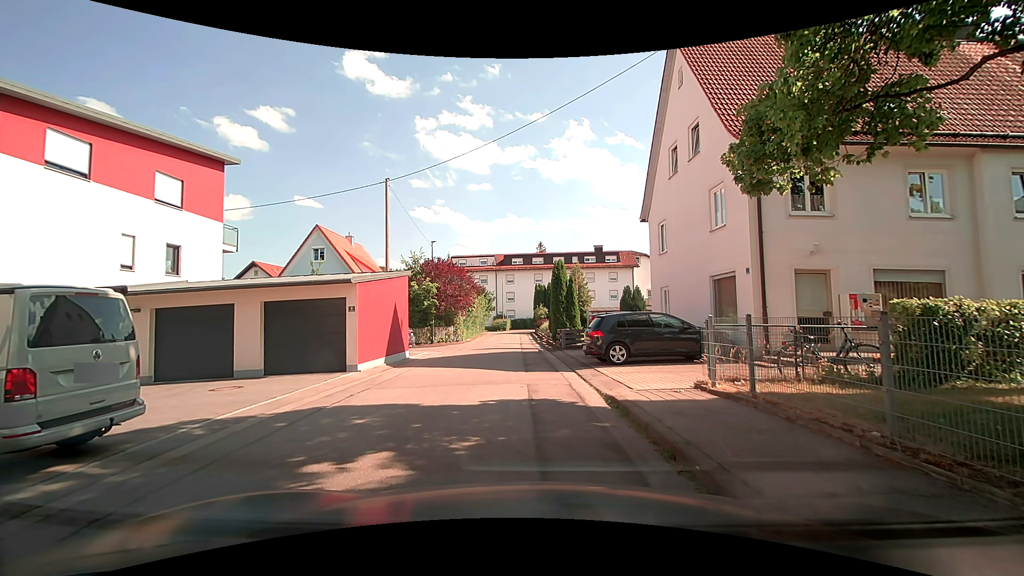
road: residential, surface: asphalt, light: Day
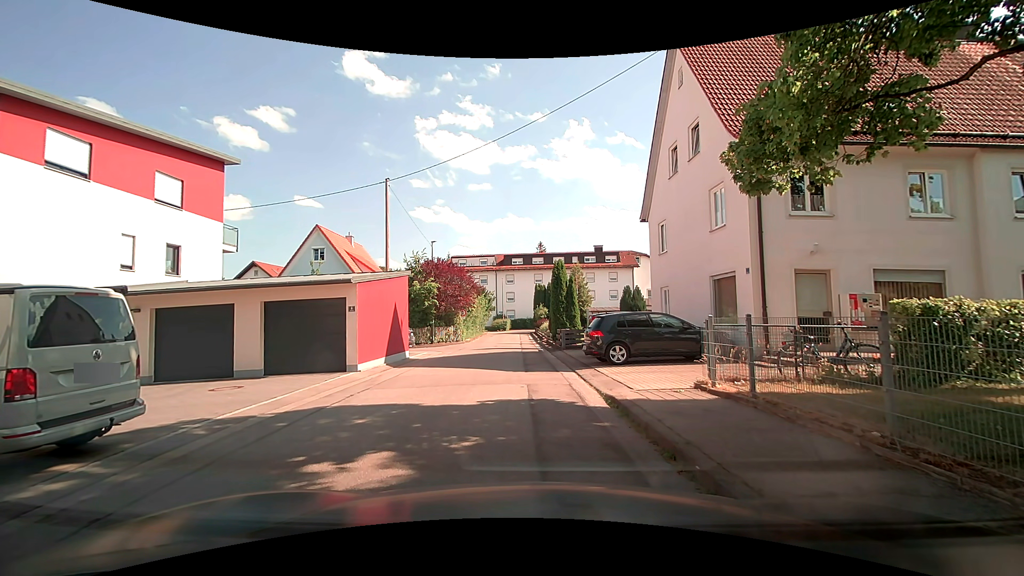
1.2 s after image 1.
(0.0, 0.0) m; 0°
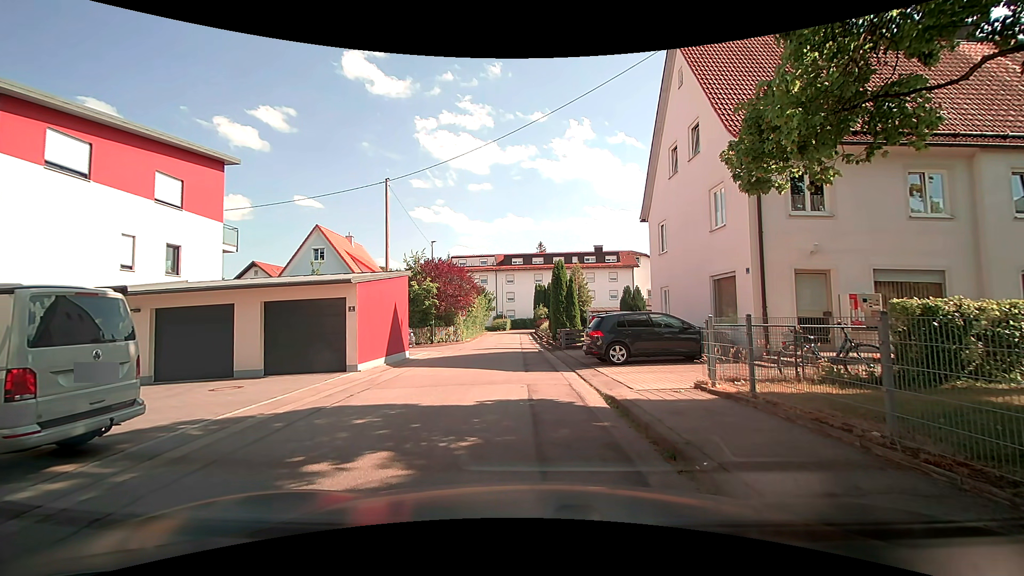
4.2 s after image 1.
(0.0, 0.0) m; 0°
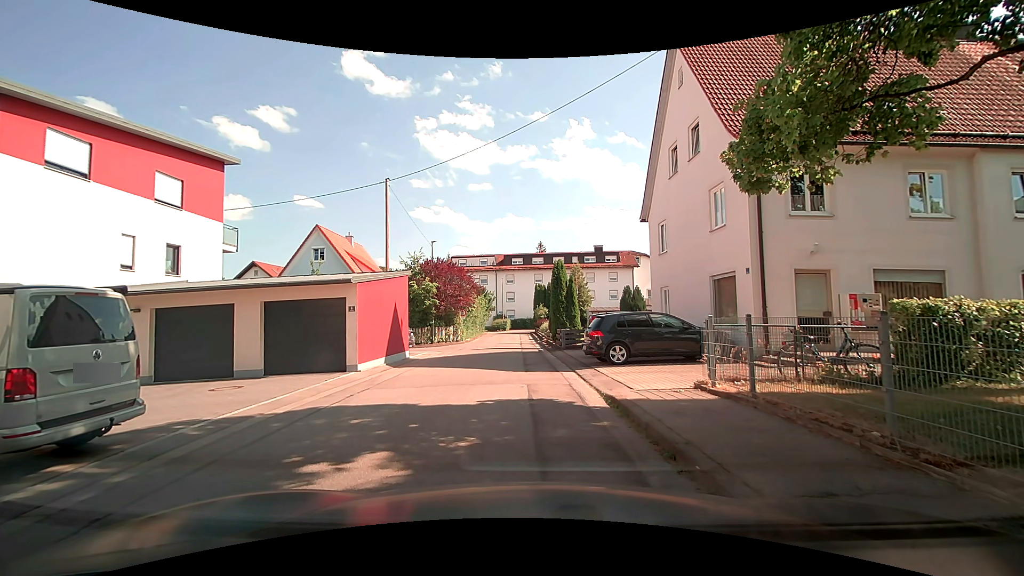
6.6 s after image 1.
(0.0, 0.0) m; 0°
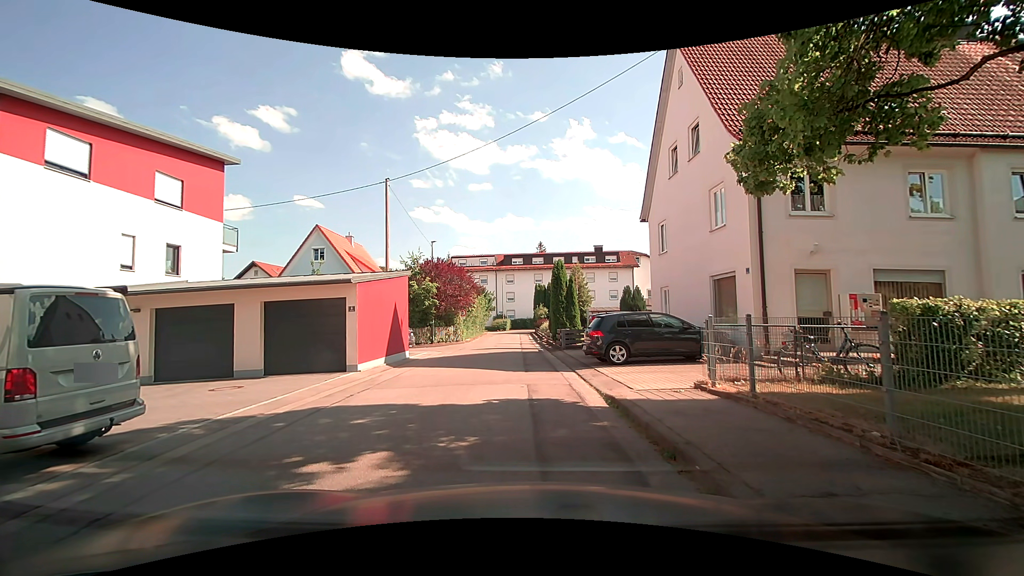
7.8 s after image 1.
(0.0, 0.0) m; 0°
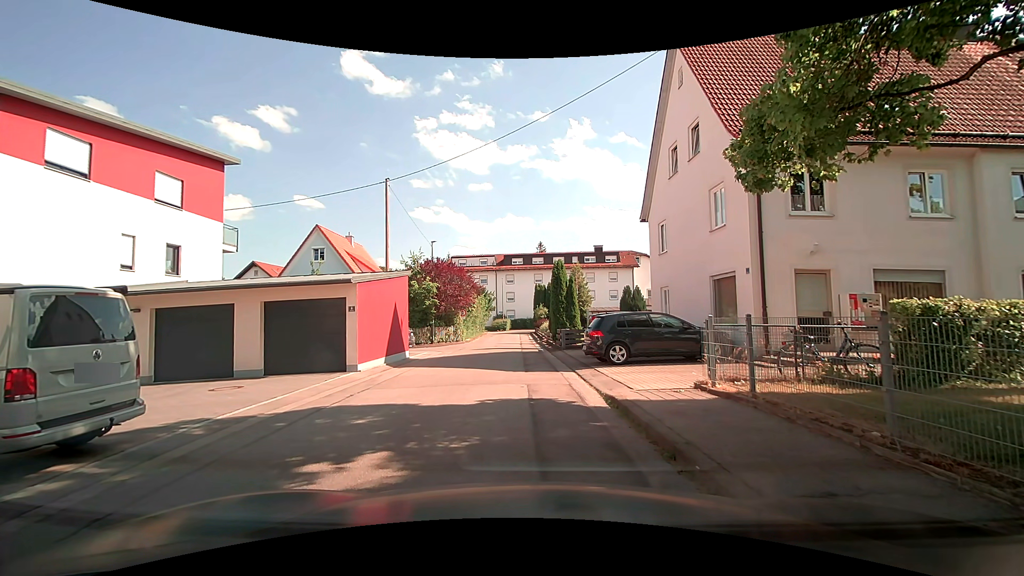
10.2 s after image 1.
(0.0, 0.0) m; 0°
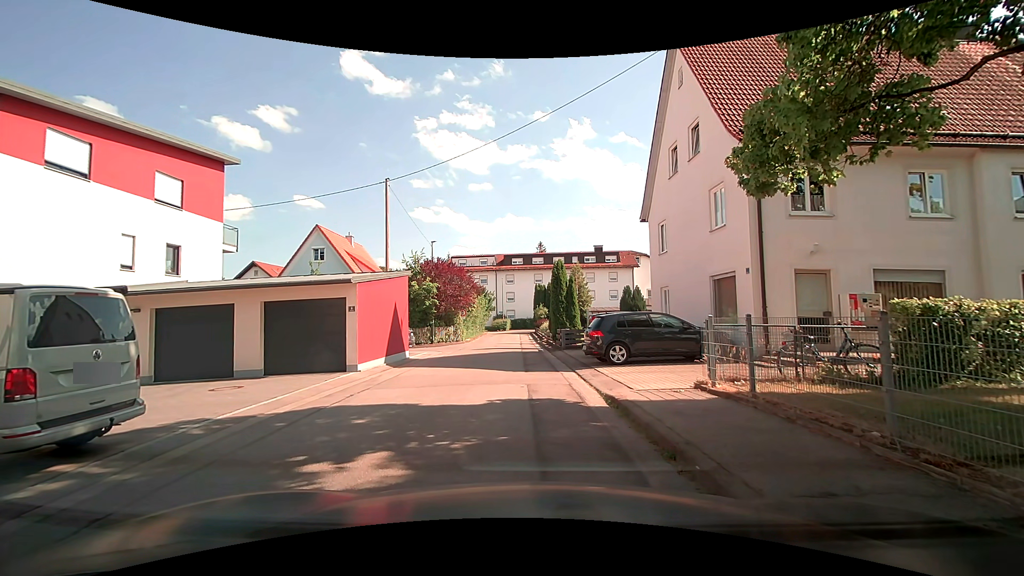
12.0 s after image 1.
(0.0, 0.0) m; 0°
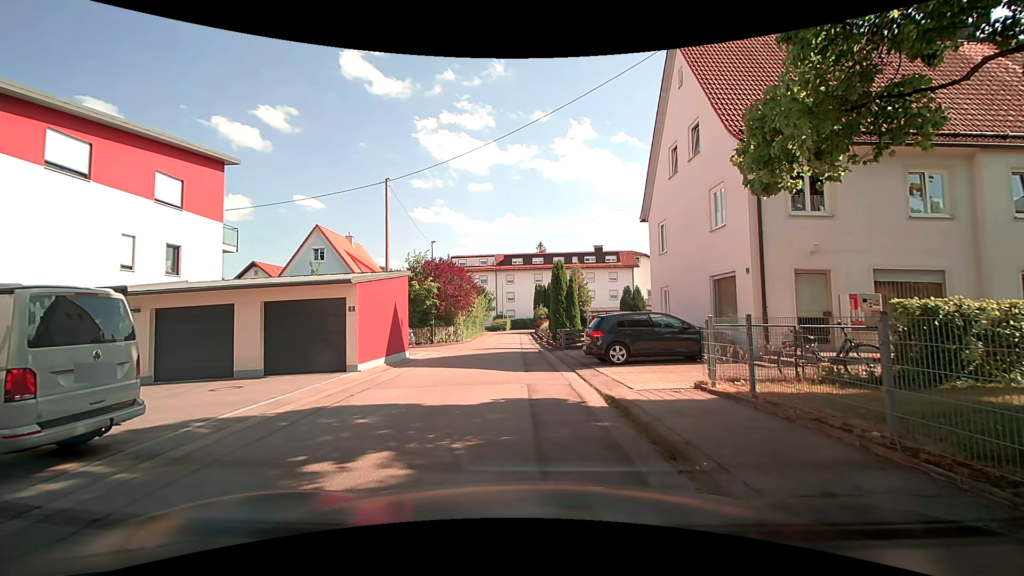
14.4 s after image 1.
(0.0, 0.0) m; 0°
